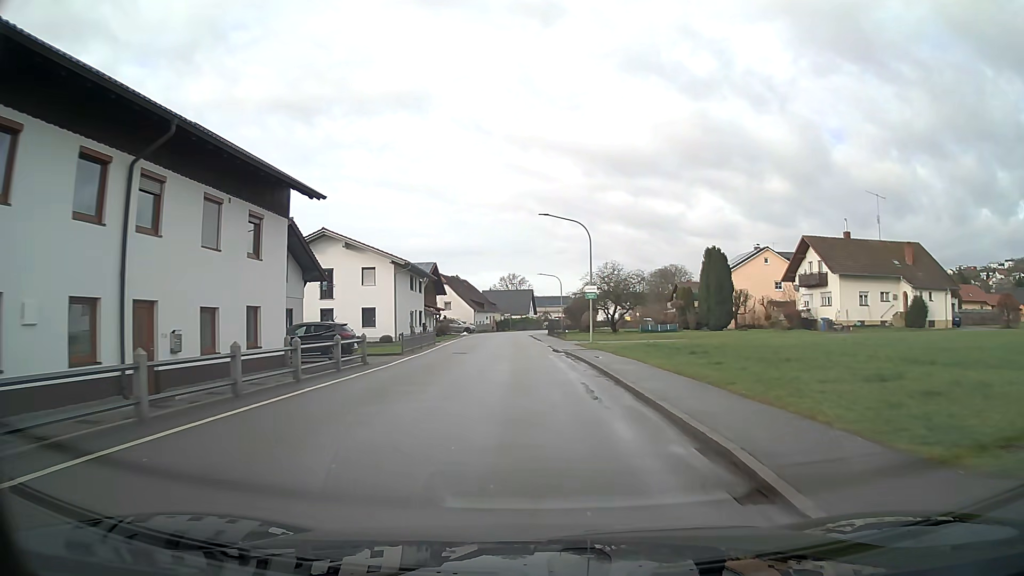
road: secondary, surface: asphalt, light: Day
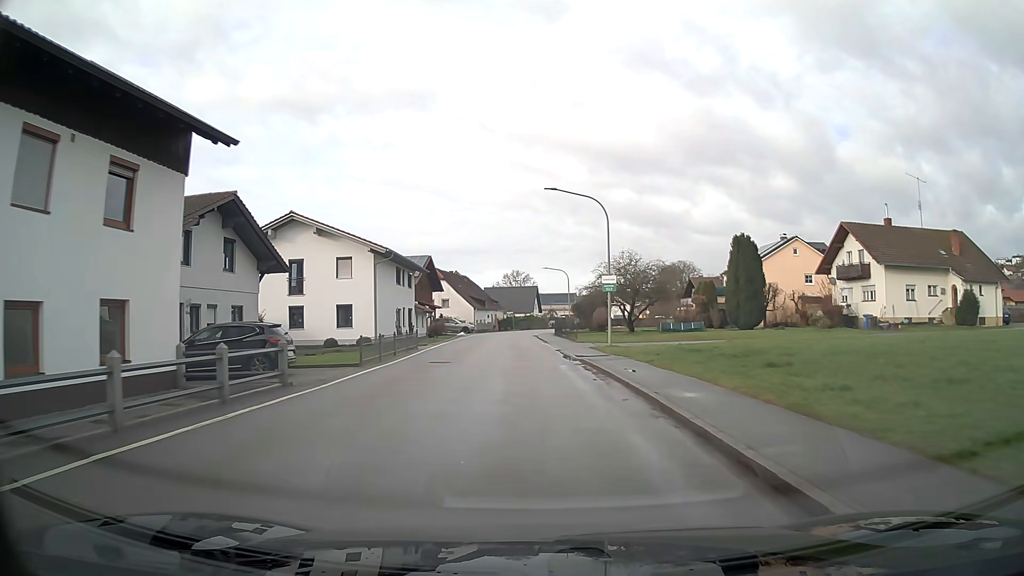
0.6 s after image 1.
(0.0, +7.1) m; -1°
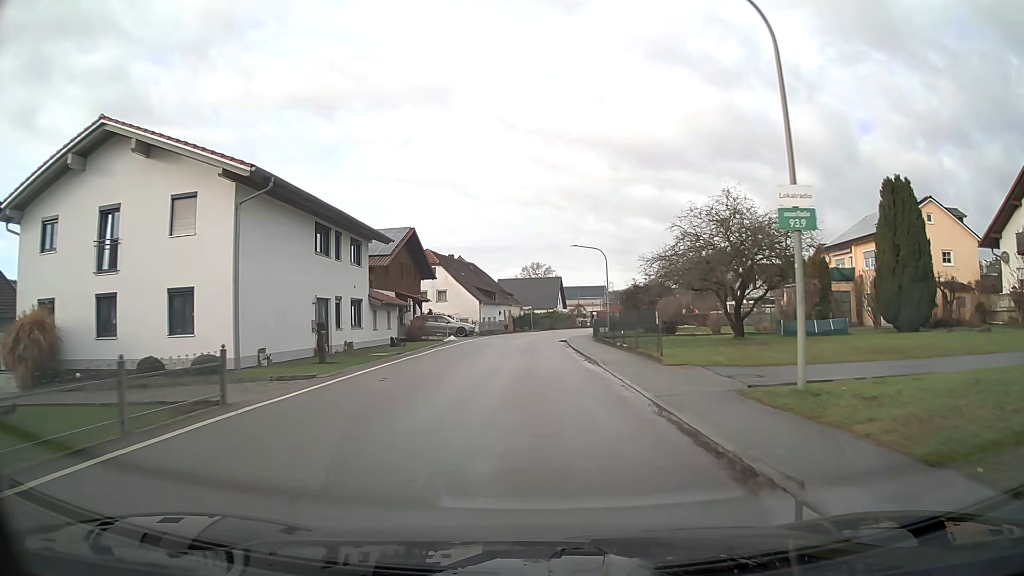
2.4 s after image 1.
(-0.3, +21.0) m; -2°
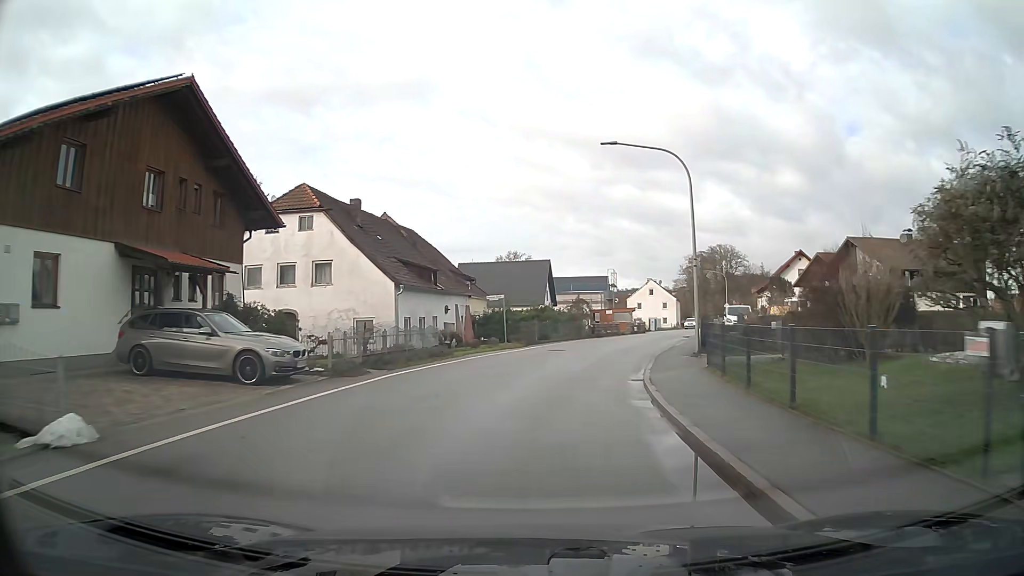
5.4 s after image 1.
(+0.2, +34.0) m; +3°
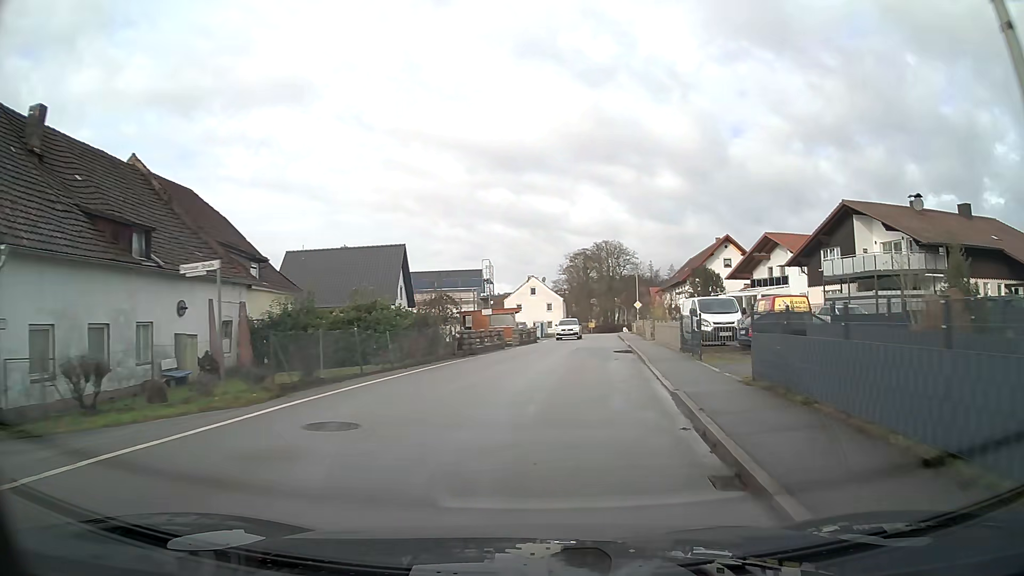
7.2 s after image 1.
(+1.8, +19.8) m; +11°
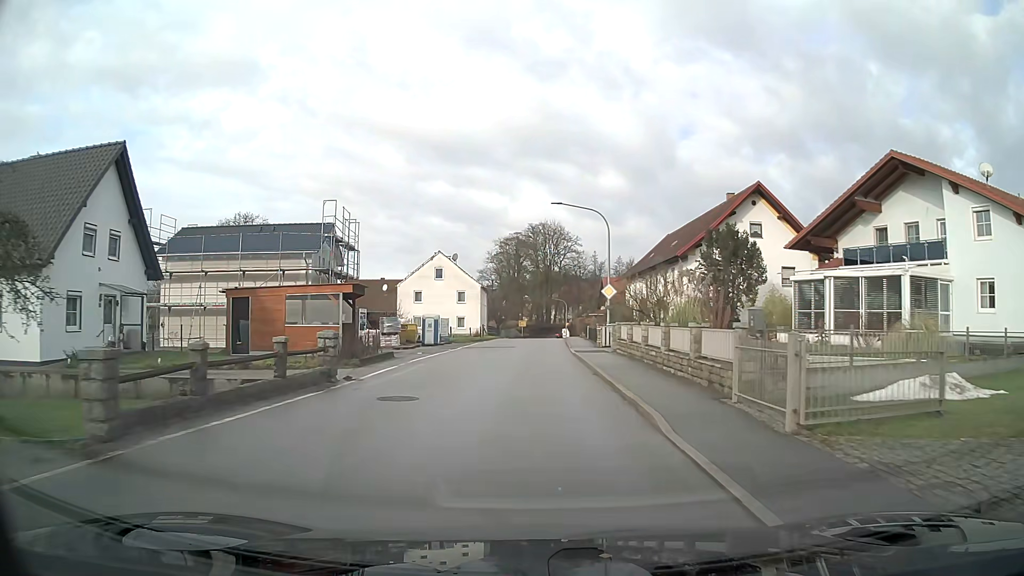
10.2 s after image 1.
(+2.1, +32.7) m; +4°
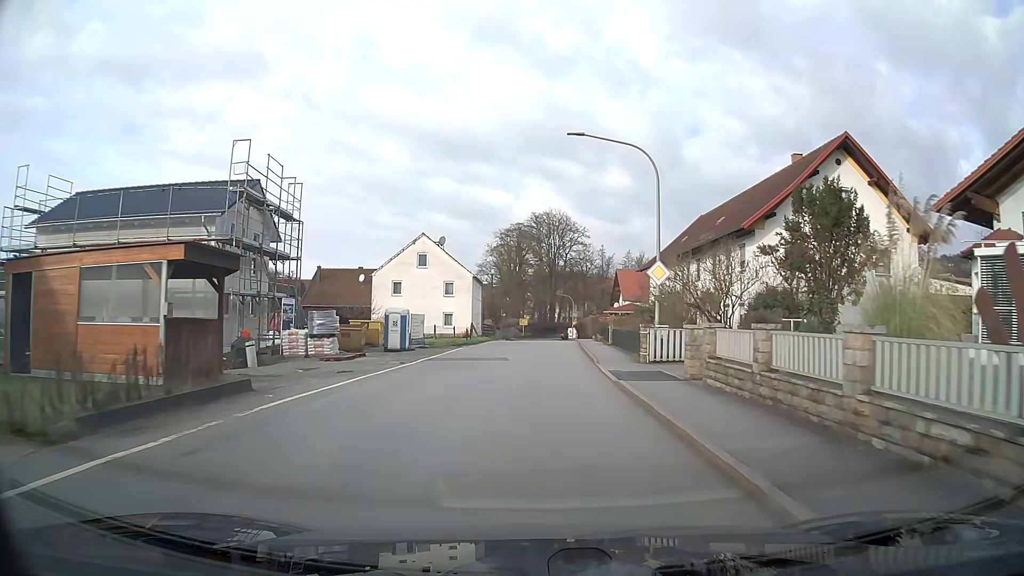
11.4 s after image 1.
(0.0, +13.2) m; 0°
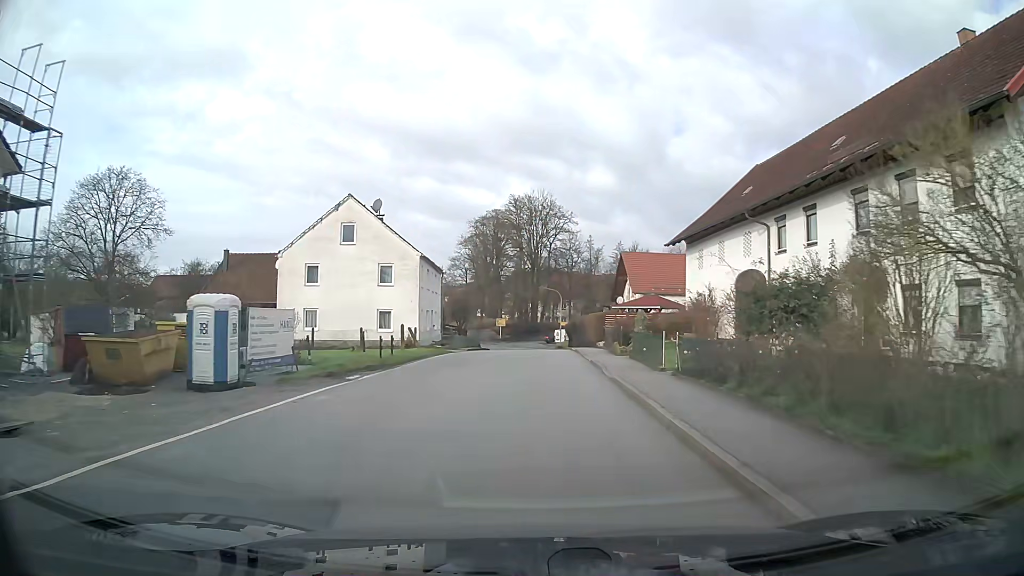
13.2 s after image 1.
(+0.2, +19.9) m; +2°
